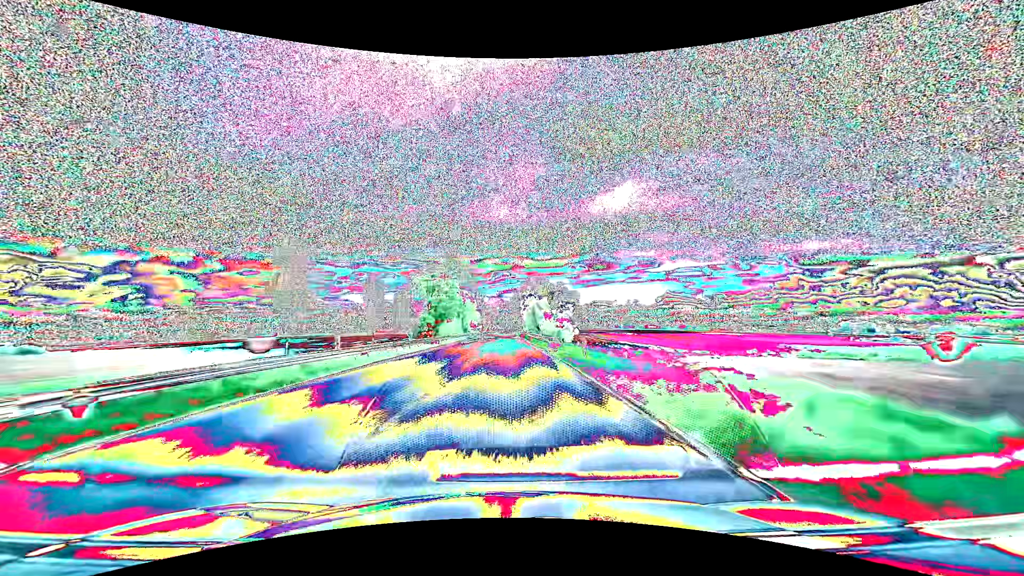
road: primary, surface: asphalt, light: Day
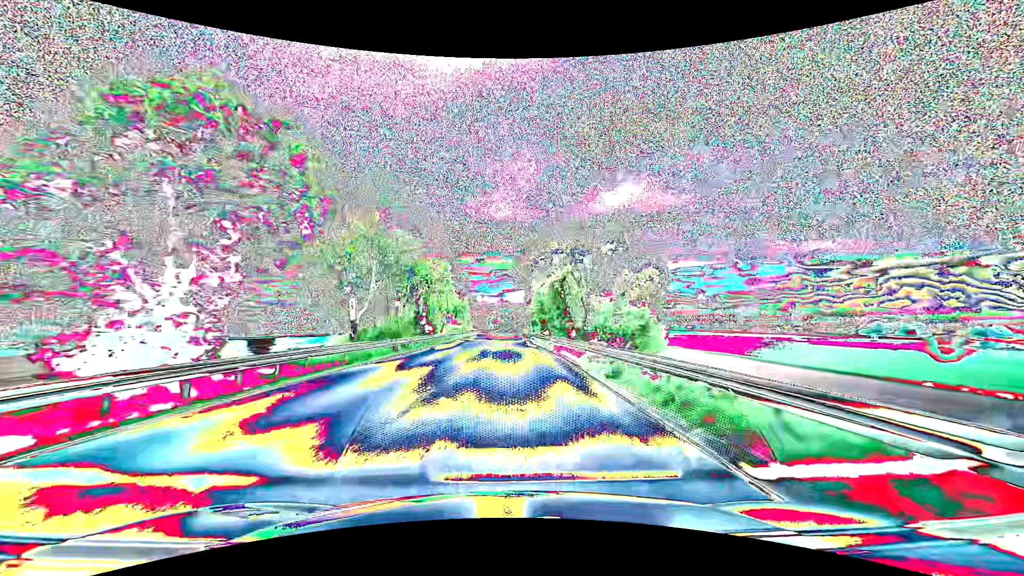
(0.0, +47.4) m; 0°
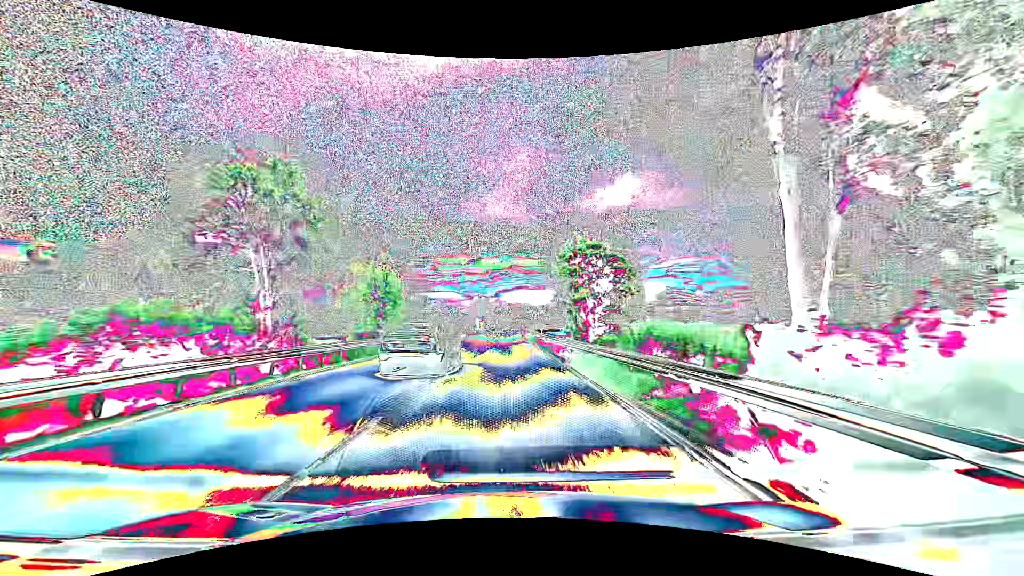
(+0.2, +75.9) m; +1°
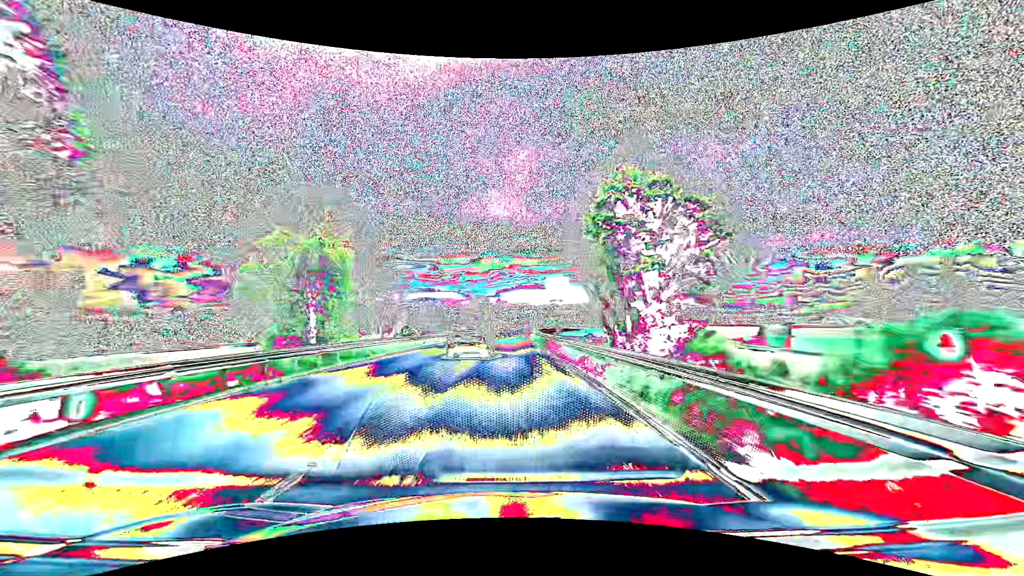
(-0.1, +14.4) m; 0°
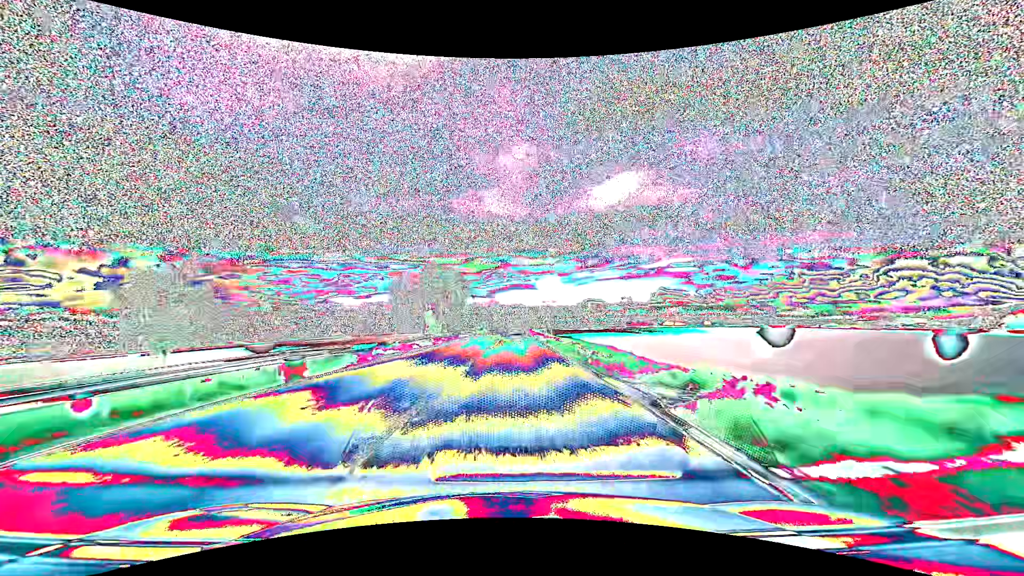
(-0.1, +67.9) m; +1°
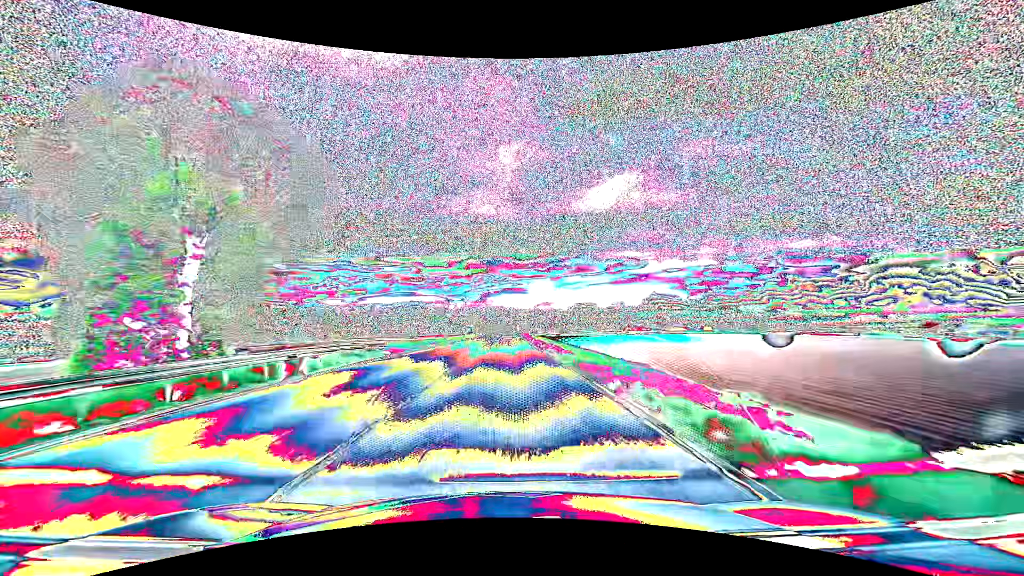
(+0.7, +51.7) m; +1°
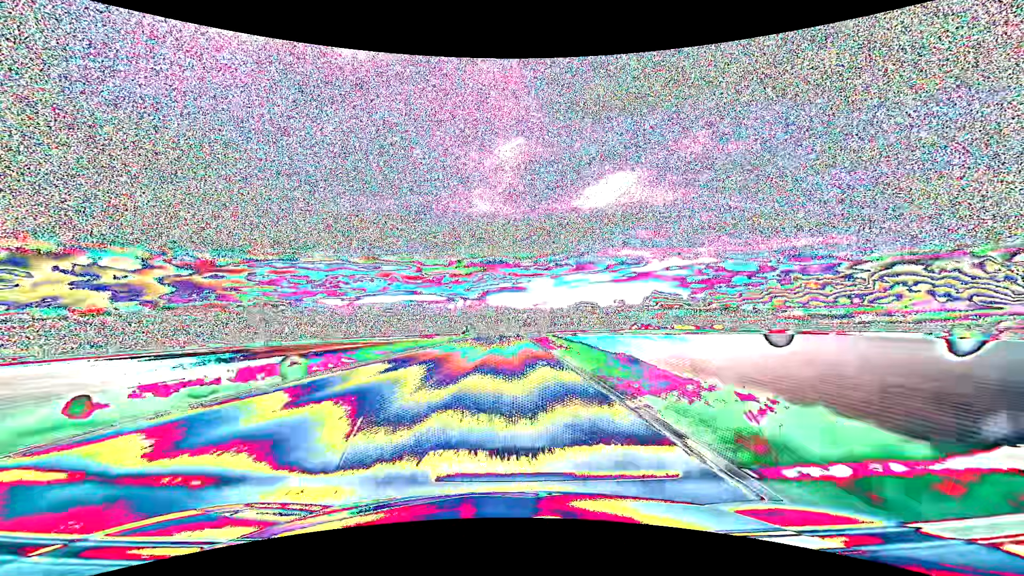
(0.0, +51.8) m; 0°
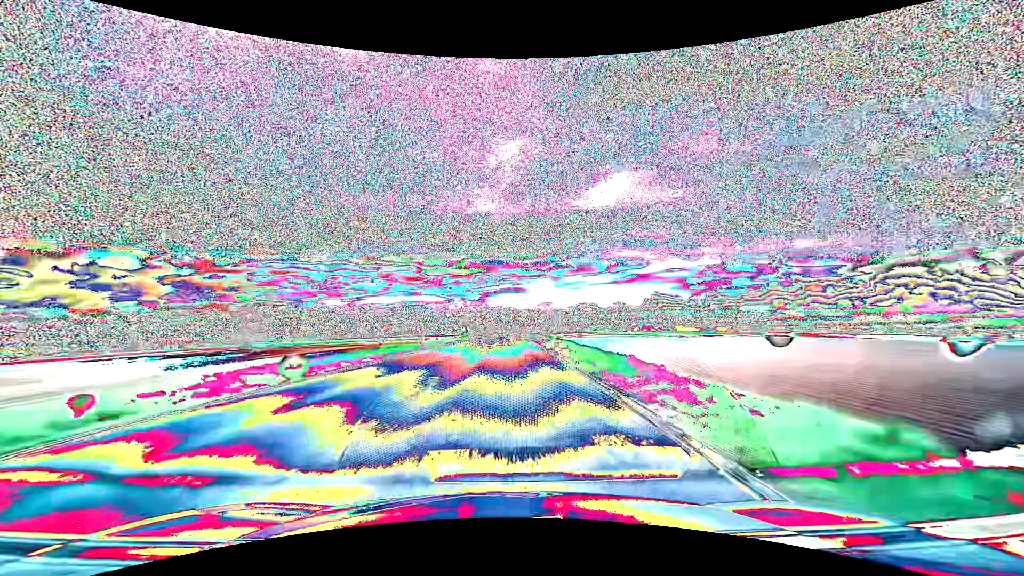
(0.0, +12.6) m; 0°
(0, +10) (0, +20) (0, +30) (0, +40) (0, +50) (0, +60) (0, +70) (0, +80) (0, +90) (-1, +100) m
